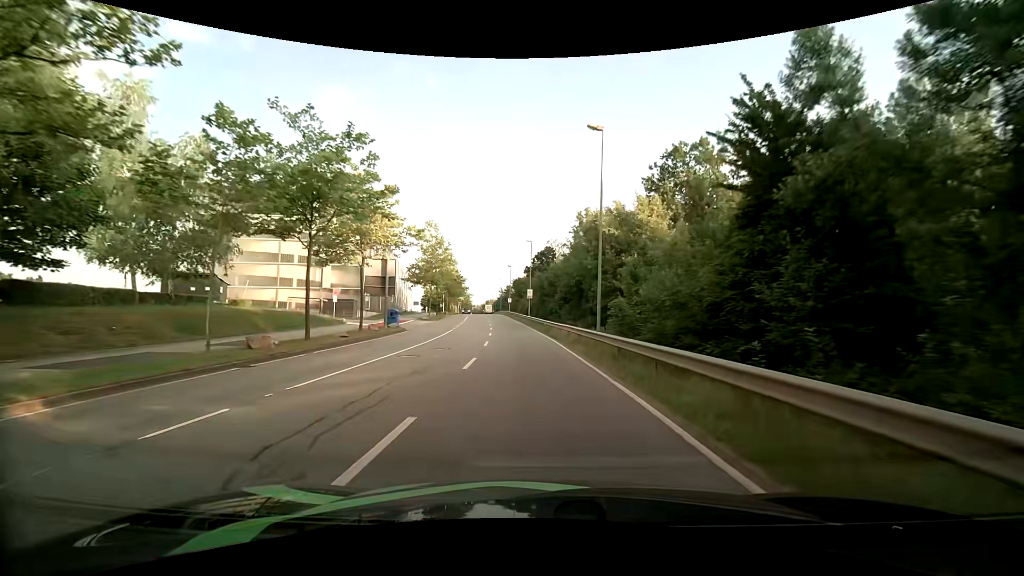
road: secondary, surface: asphalt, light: Day
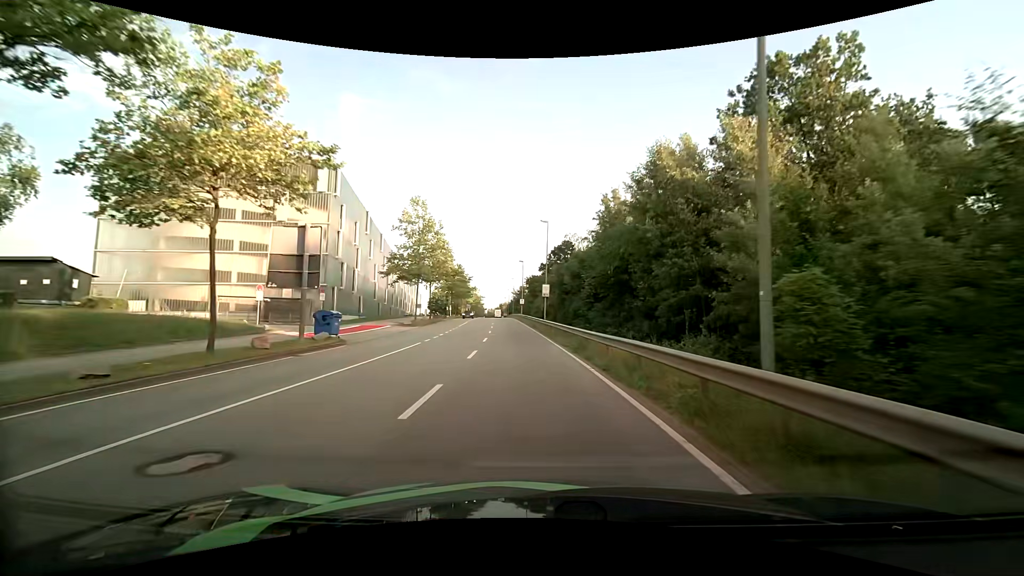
(-0.3, +15.2) m; -2°
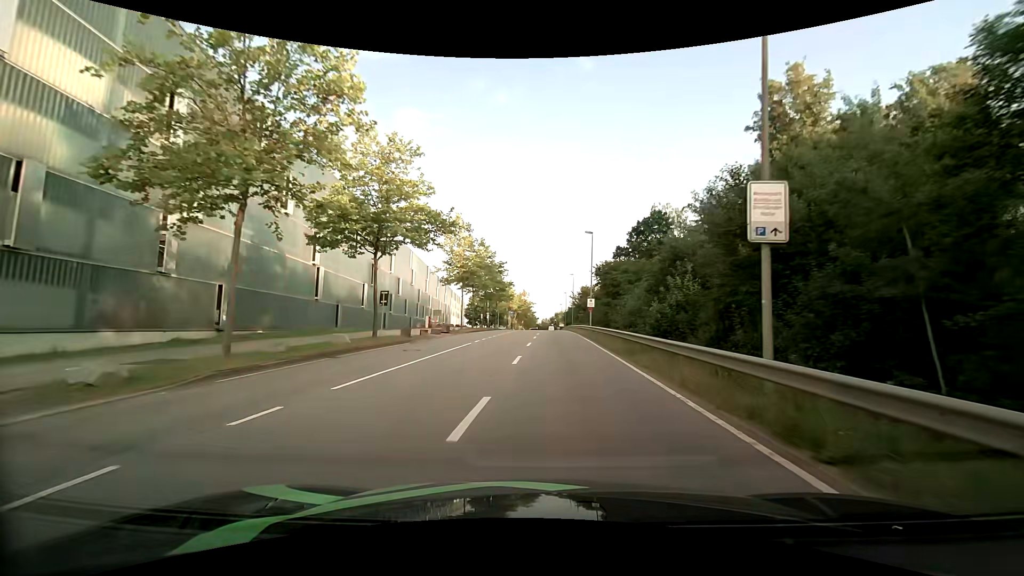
(-2.1, +37.7) m; -6°
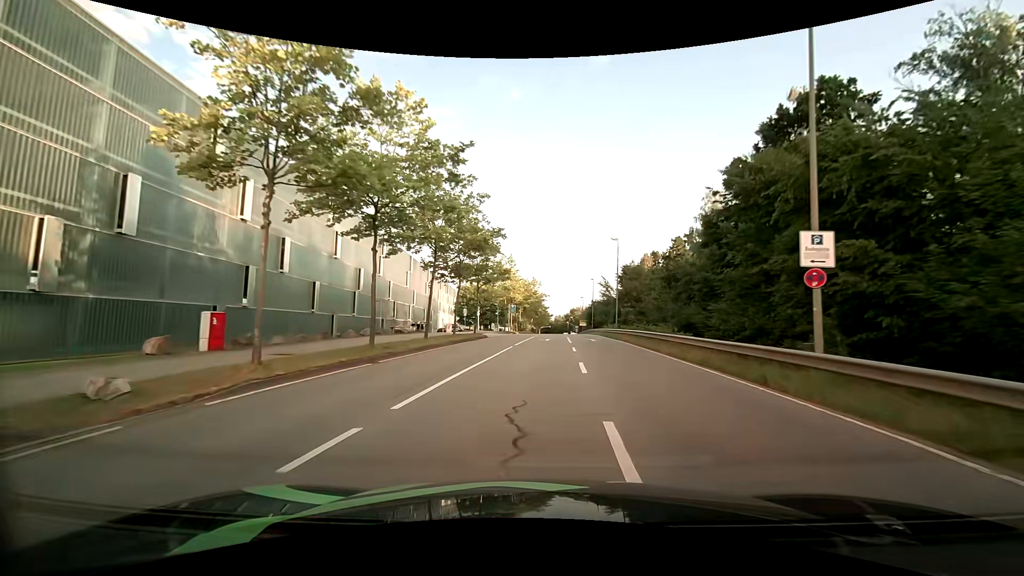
(-0.8, +38.0) m; -2°
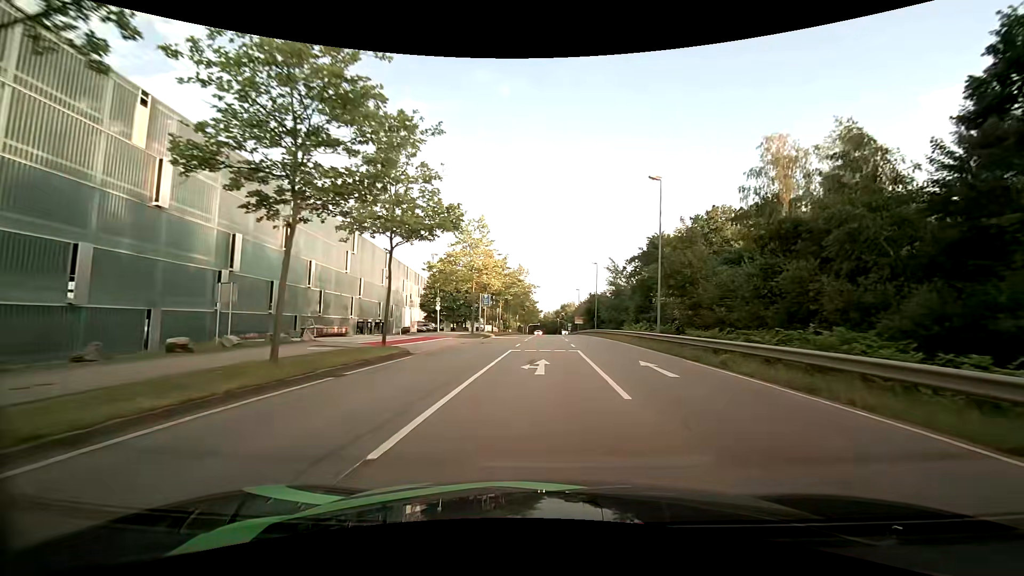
(+0.2, +22.0) m; +1°
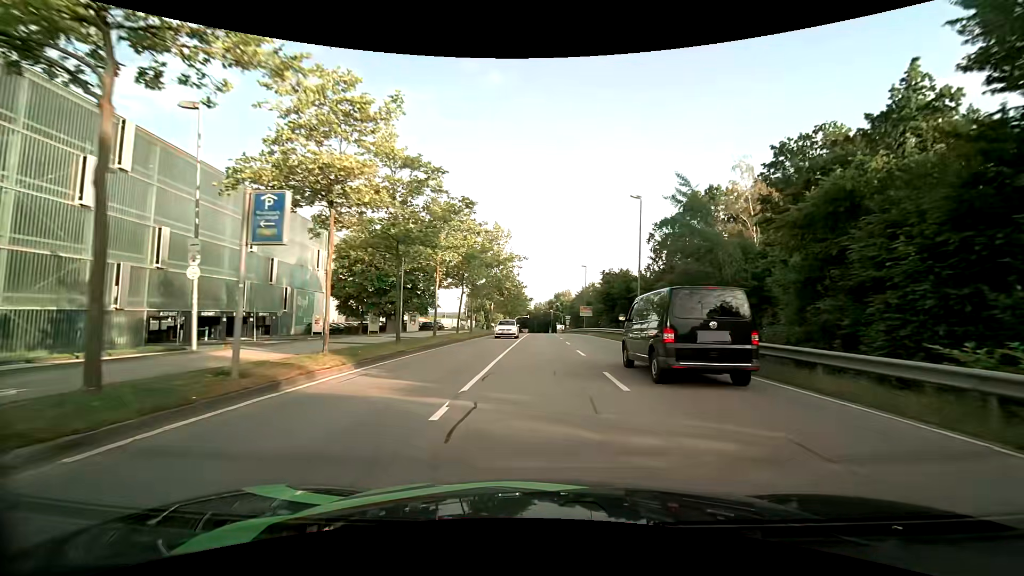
(+0.5, +35.1) m; +1°
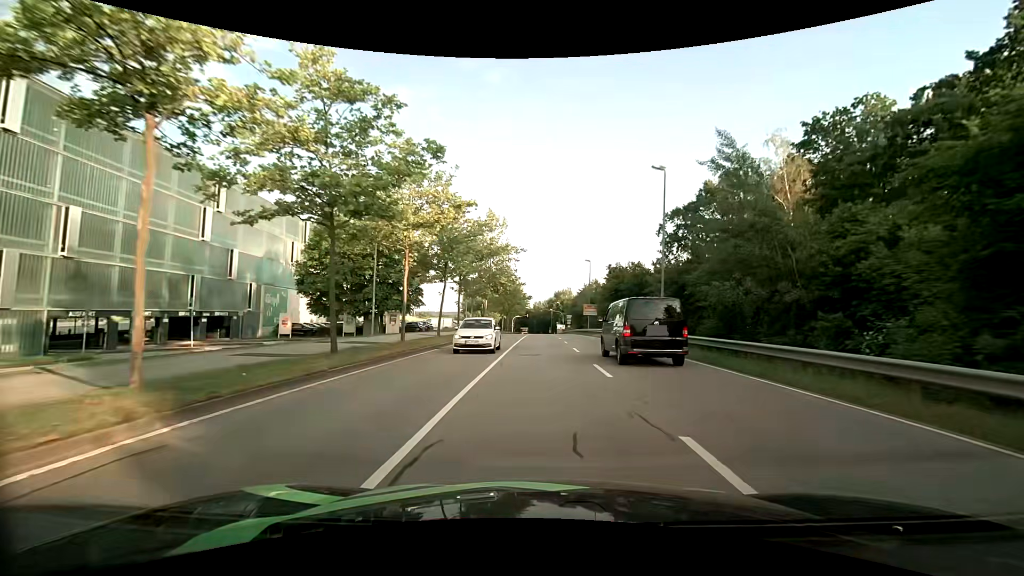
(0.0, +6.7) m; 0°
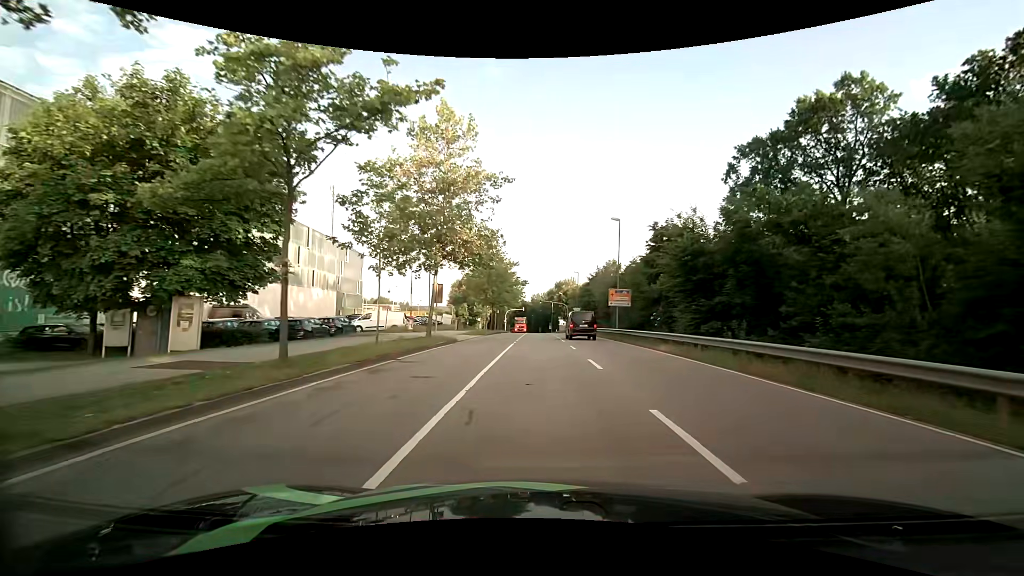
(0.0, +25.5) m; 0°
(0, +10) (0, +20) (0, +30) (0, +40) (0, +50) (0, +60) (0, +70) (0, +80) (-1, +90) (-1, +100) m
